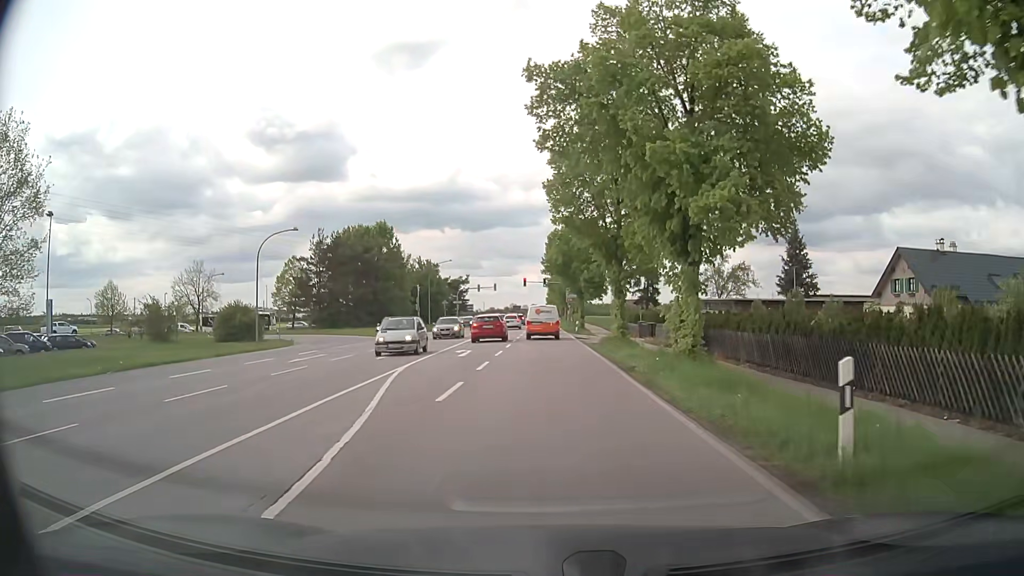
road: secondary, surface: asphalt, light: Day
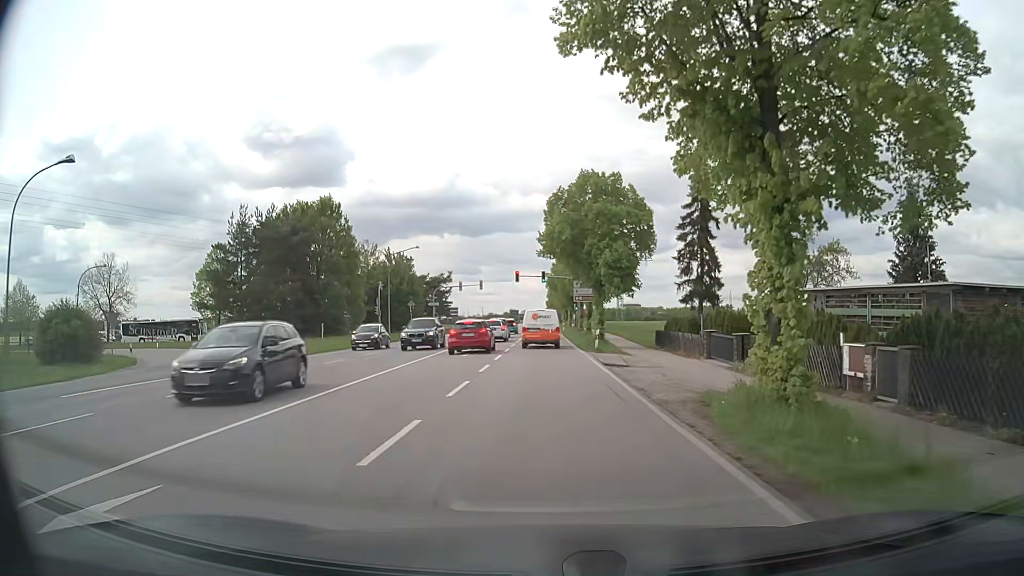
(+0.2, +22.5) m; +1°
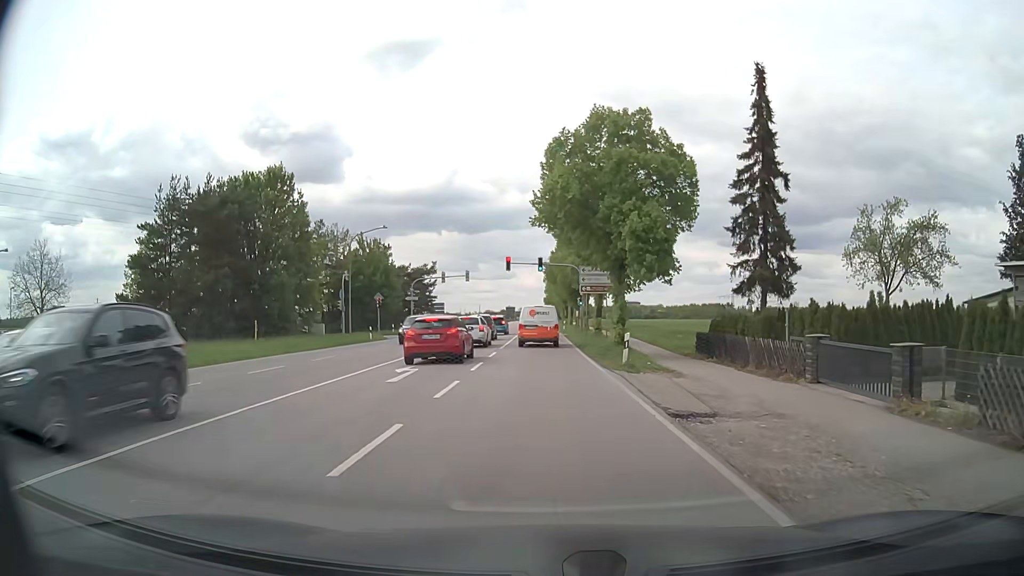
(-0.1, +12.7) m; -1°
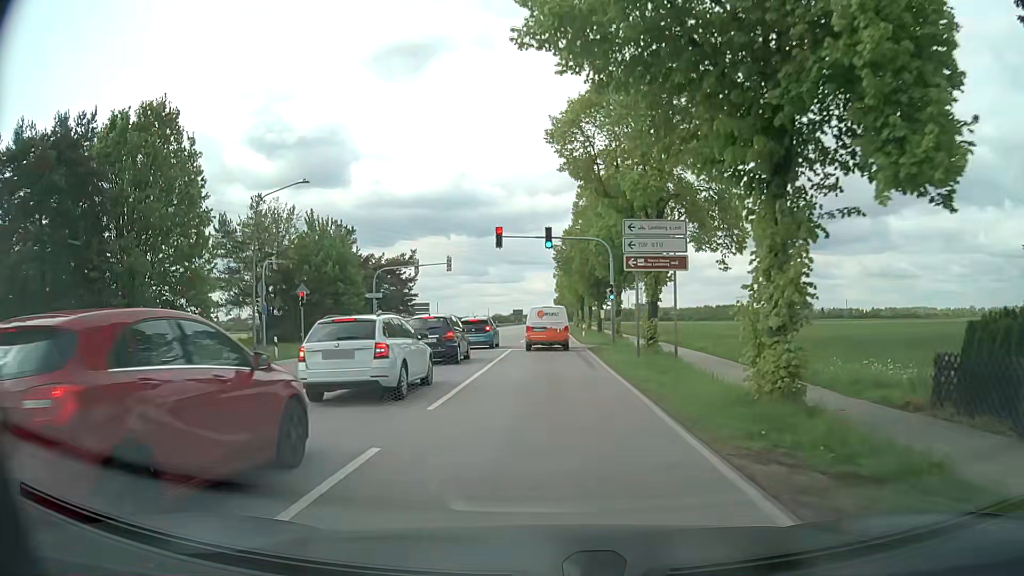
(+0.1, +19.7) m; 0°
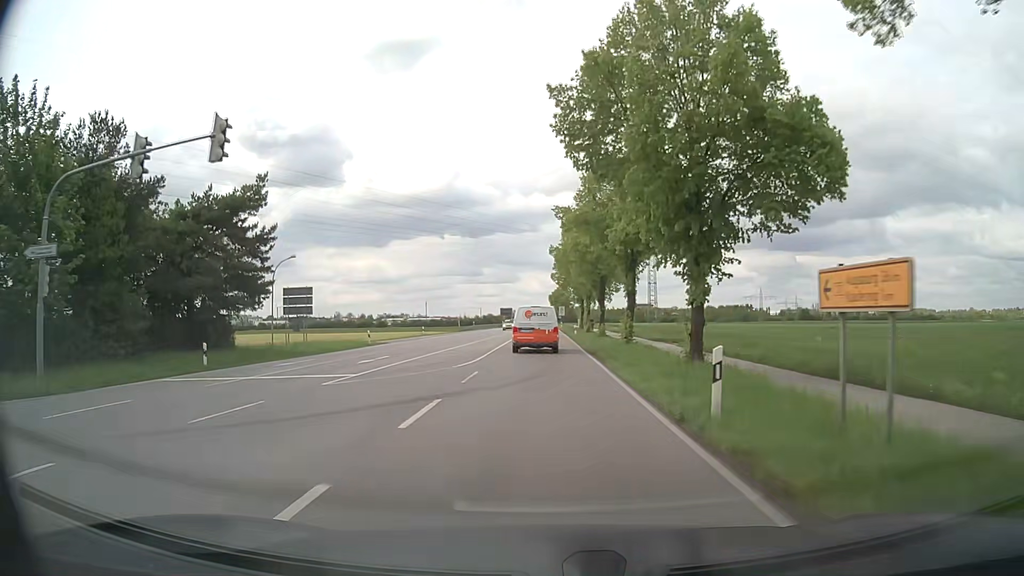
(-0.1, +38.1) m; 0°
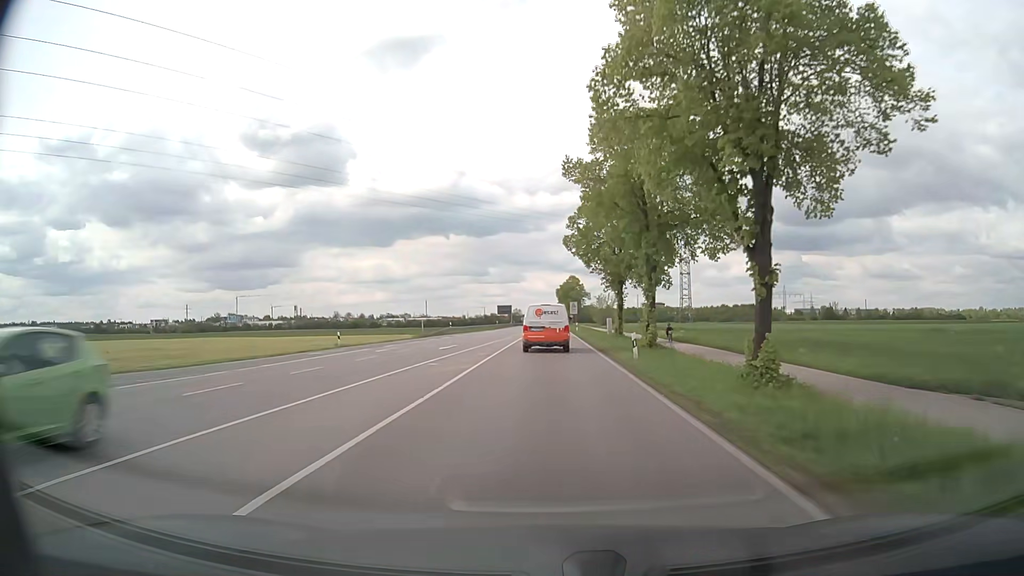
(0.0, +35.0) m; -1°
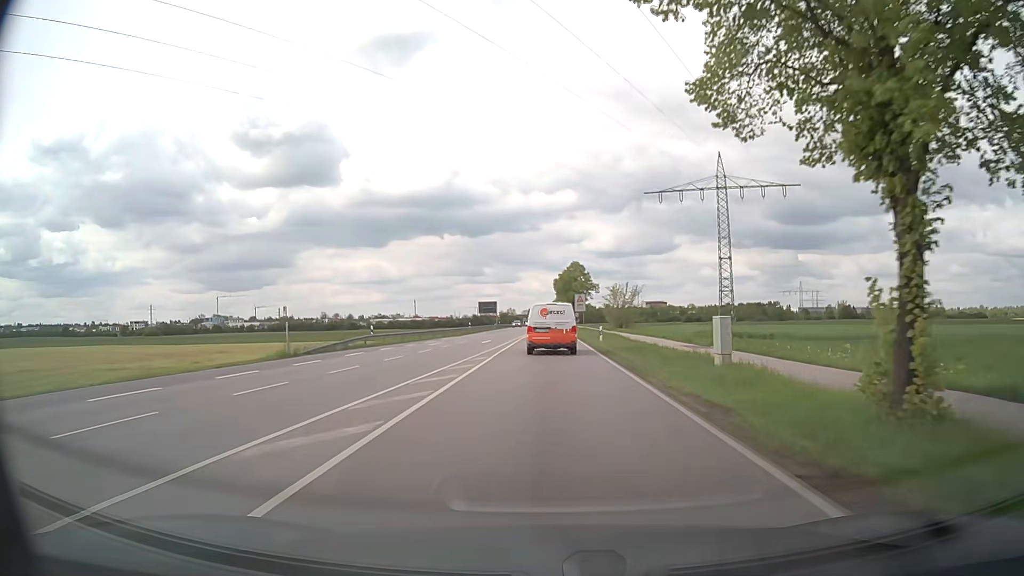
(+0.4, +35.7) m; +1°
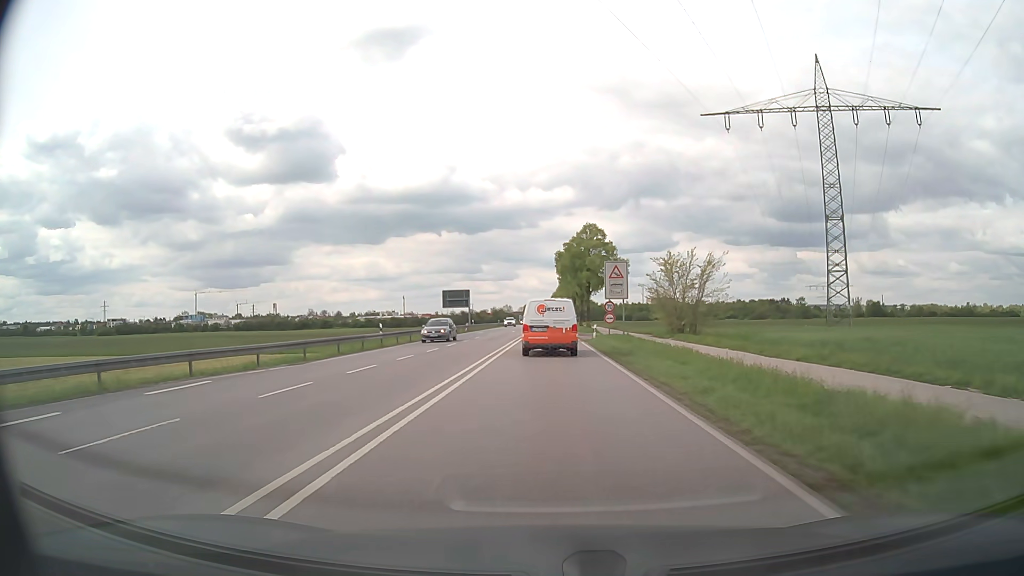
(+0.2, +42.7) m; 0°
(0, +10) (0, +20) (0, +30) (0, +40) (0, +50) (0, +60) (0, +70) (0, +80) (0, +90) (0, +100) m
